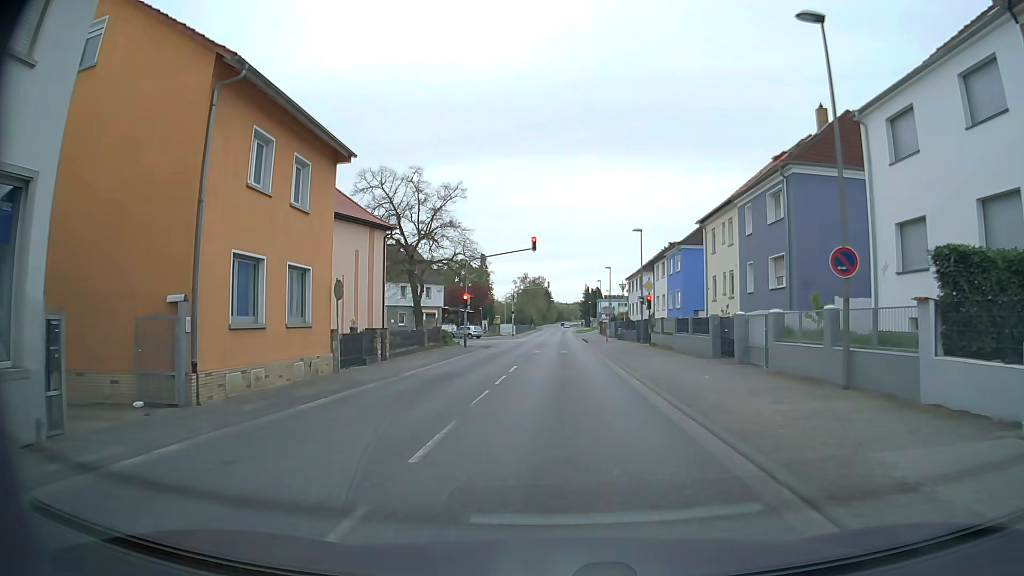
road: secondary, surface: asphalt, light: Day
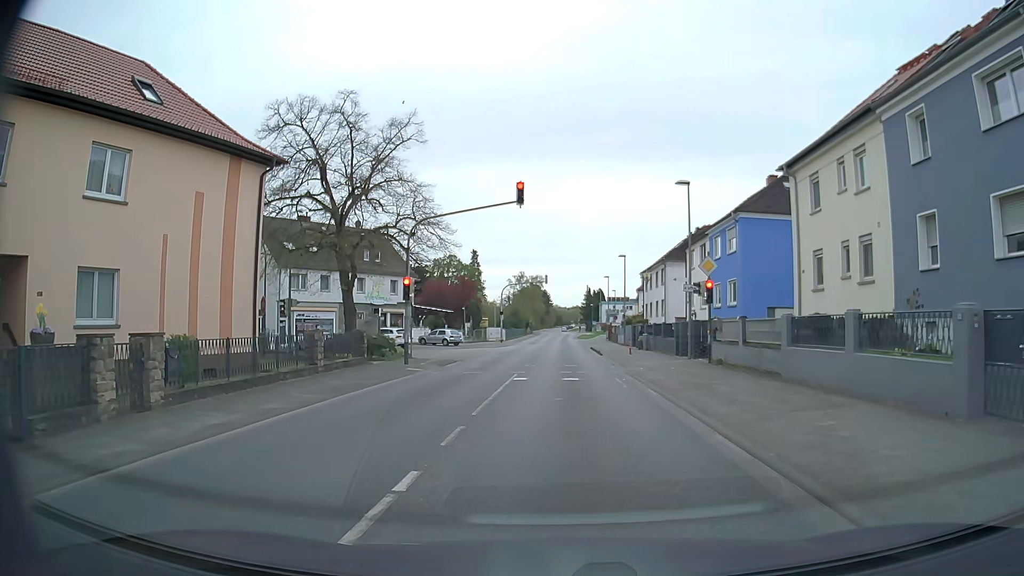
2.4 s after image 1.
(0.0, +16.1) m; 0°
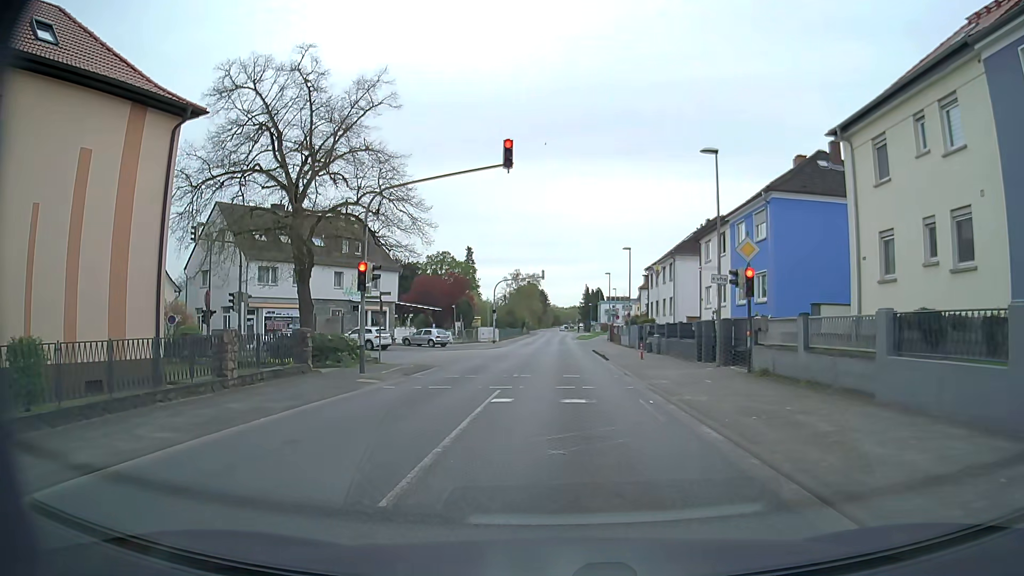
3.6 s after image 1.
(+0.1, +5.5) m; +1°
